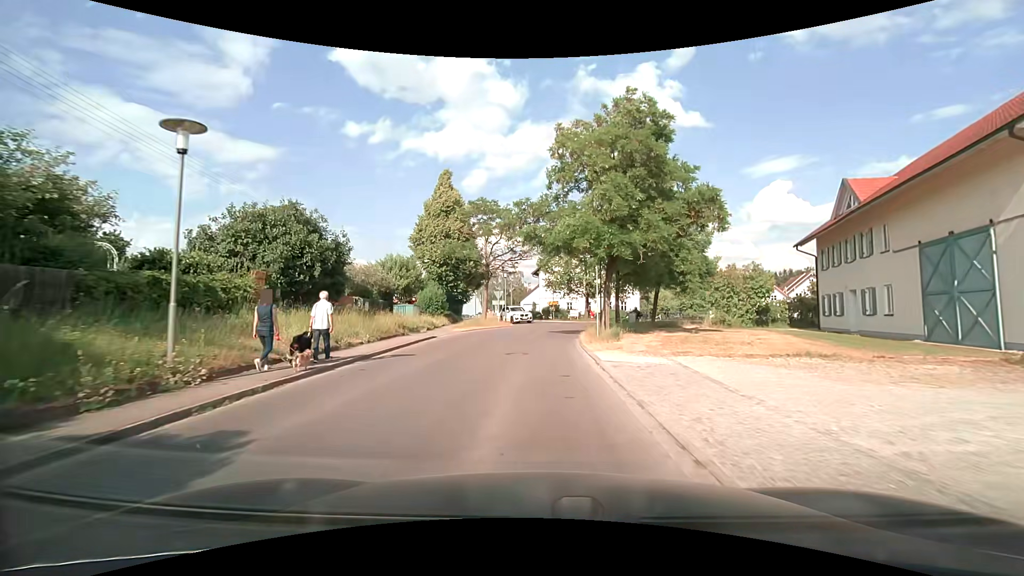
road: tertiary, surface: asphalt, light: Day
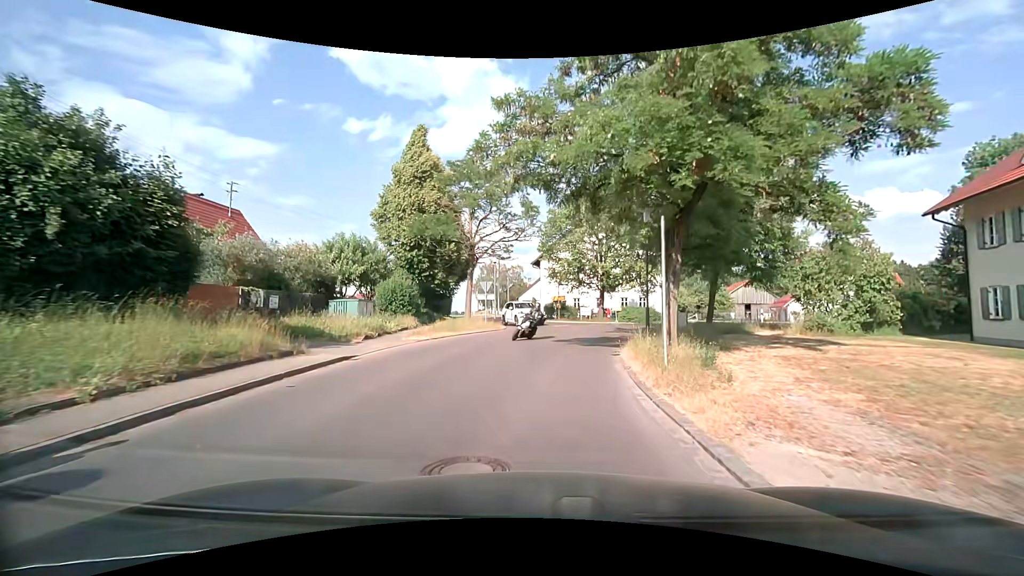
(0.0, +11.3) m; -1°
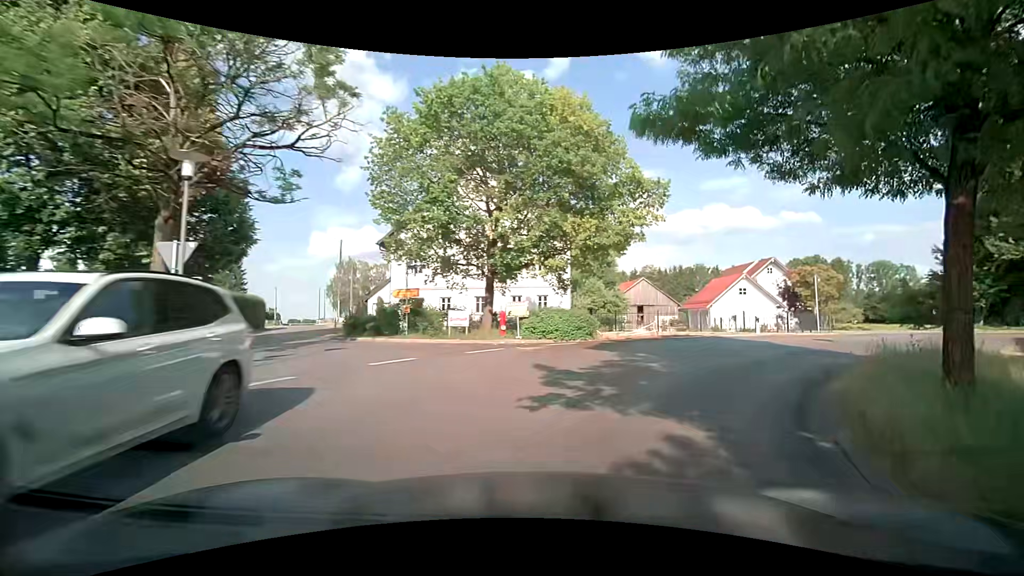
(+1.6, +19.7) m; +14°
(+2, +10) (+8, +17) (+17, +22) (+26, +26) (+36, +30) (+45, +33) (+55, +36) (+64, +39) (+74, +42) (+83, +45) m
